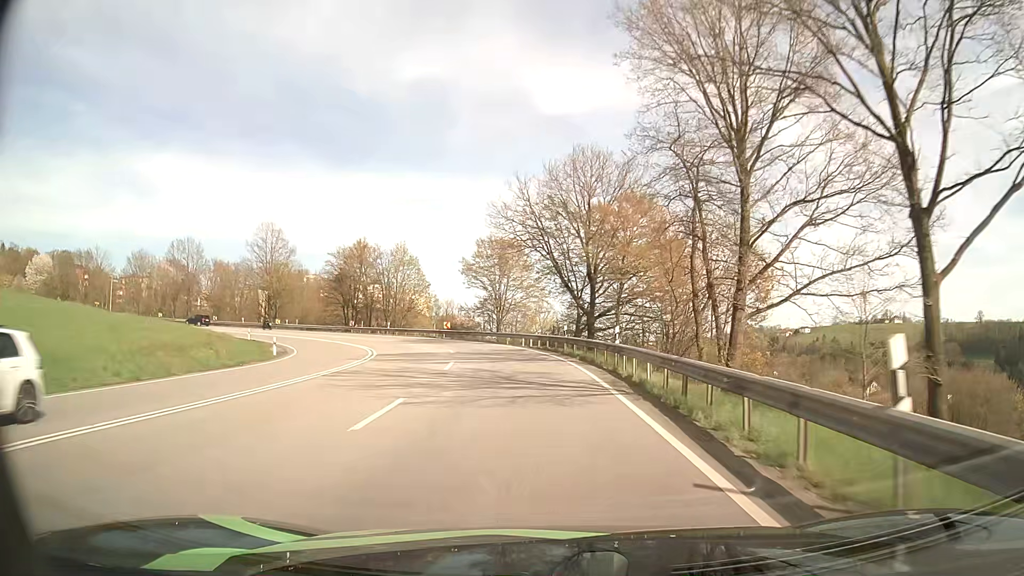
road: primary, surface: asphalt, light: Day
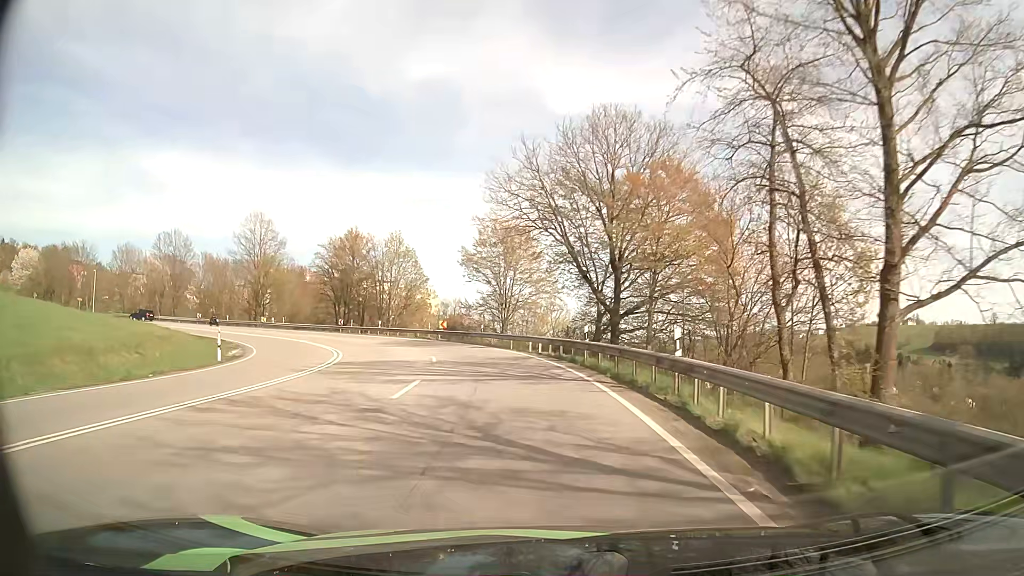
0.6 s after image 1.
(0.0, +8.4) m; -1°
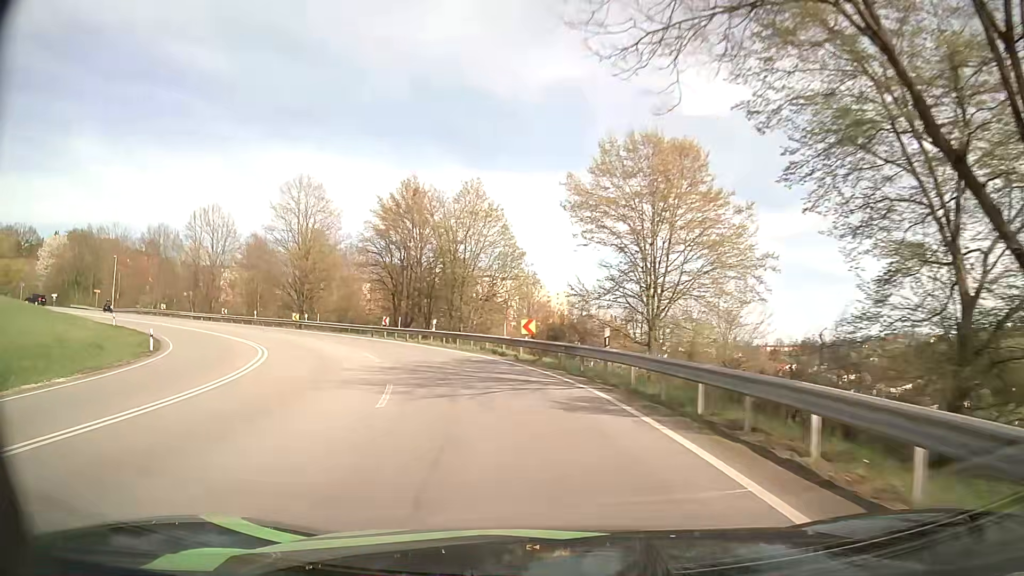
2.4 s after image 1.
(-2.0, +25.5) m; -11°
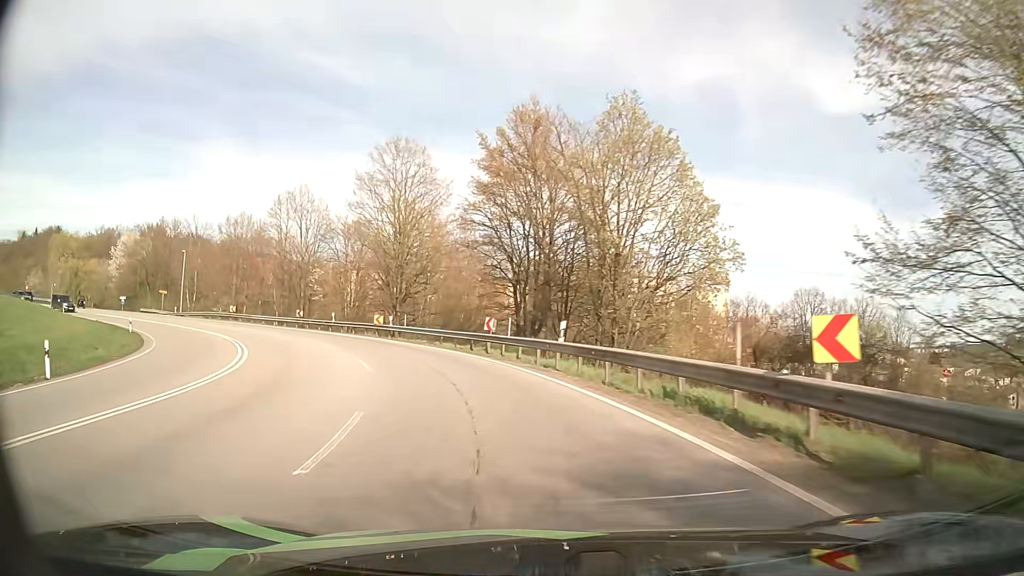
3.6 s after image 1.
(-1.8, +17.1) m; -13°
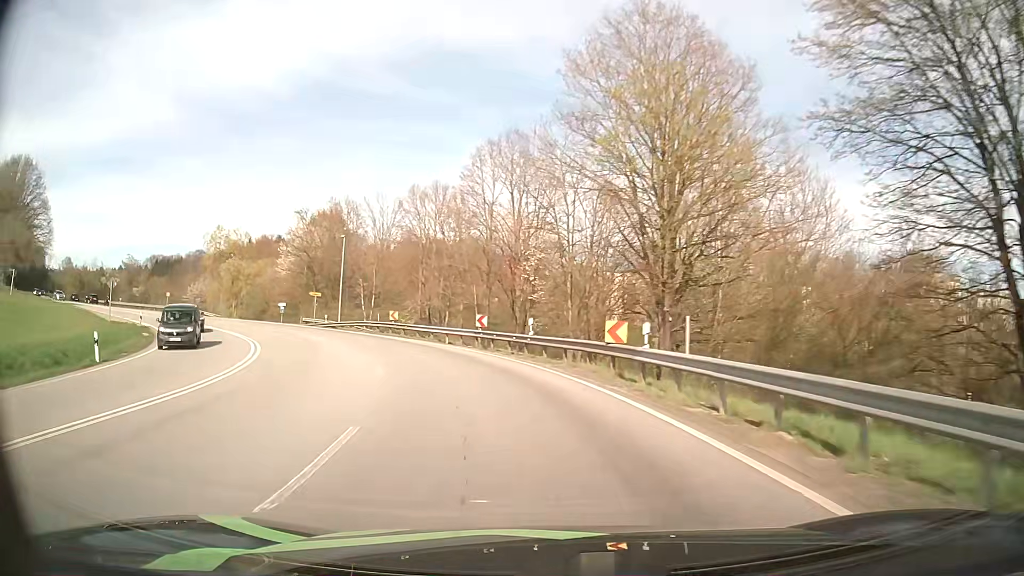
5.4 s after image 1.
(-5.1, +25.1) m; -23°
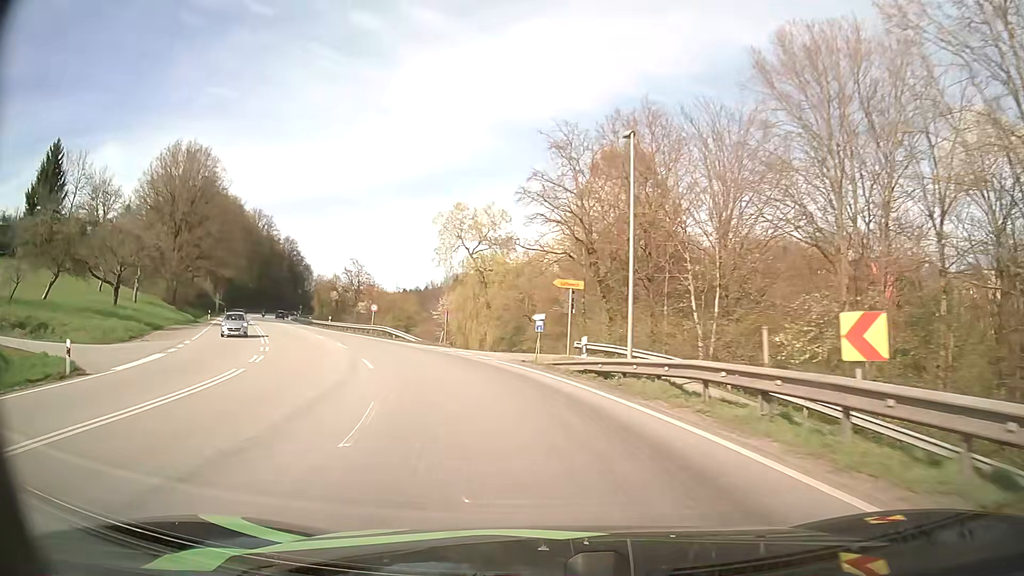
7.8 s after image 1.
(-8.4, +32.7) m; -28°
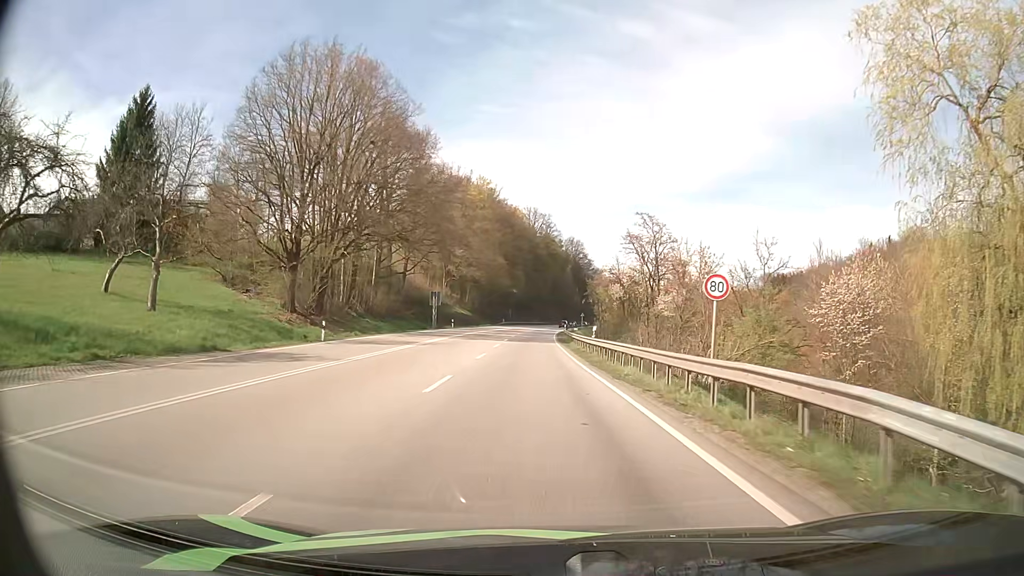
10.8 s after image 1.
(-11.4, +40.8) m; -26°
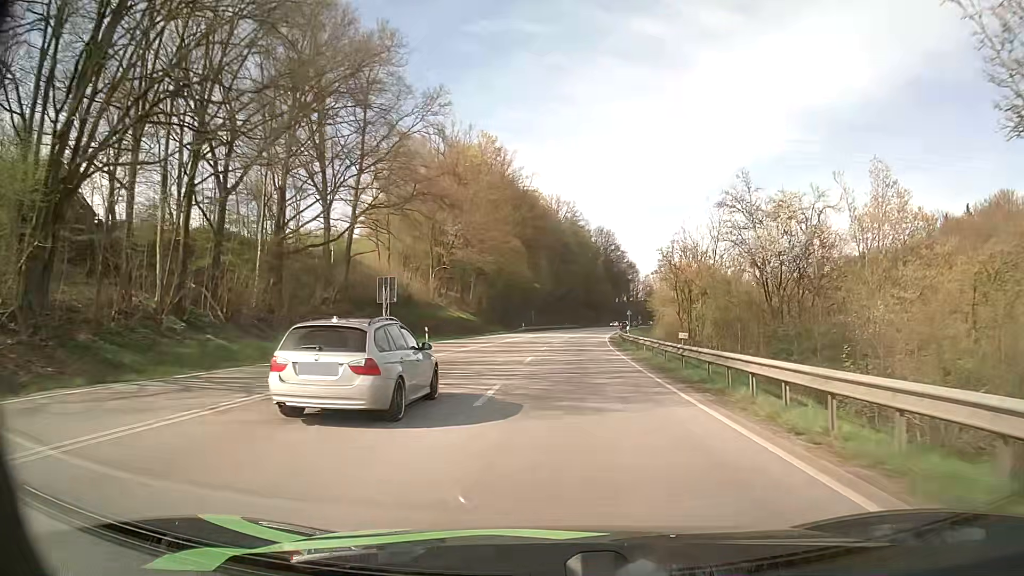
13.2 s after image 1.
(-1.5, +37.5) m; -3°
(0, +10) (0, +20) (+1, +30) (+2, +40) (+2, +50) (+3, +60) (+4, +70) (+5, +80) (+6, +90) (+8, +100) m
